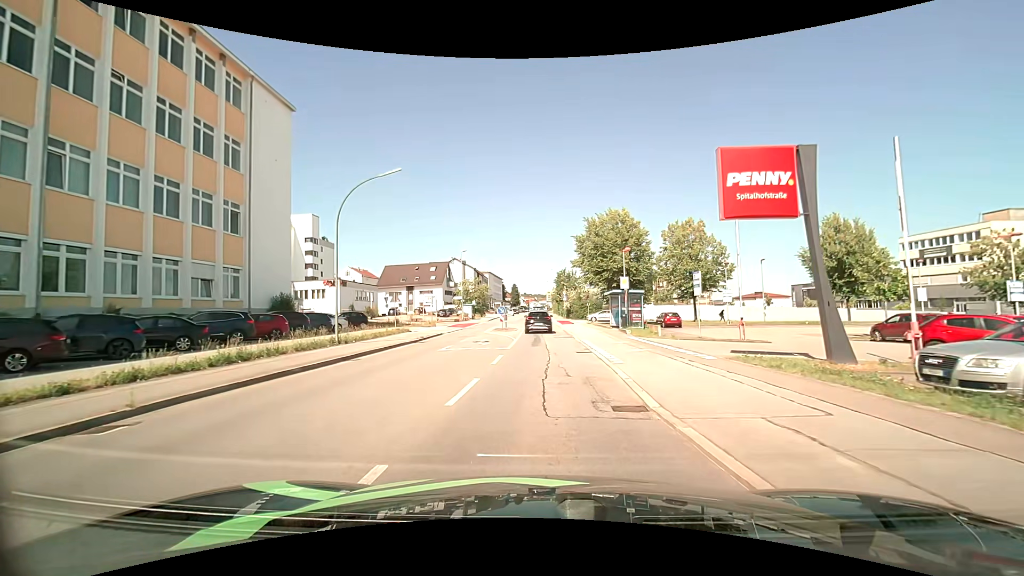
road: tertiary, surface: asphalt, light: Day
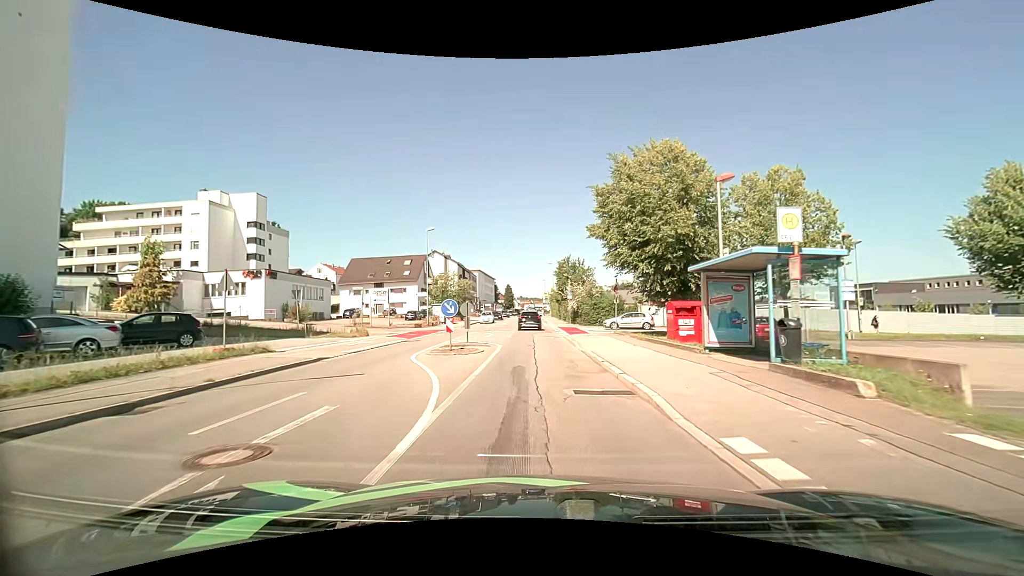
(0.0, +20.2) m; 0°
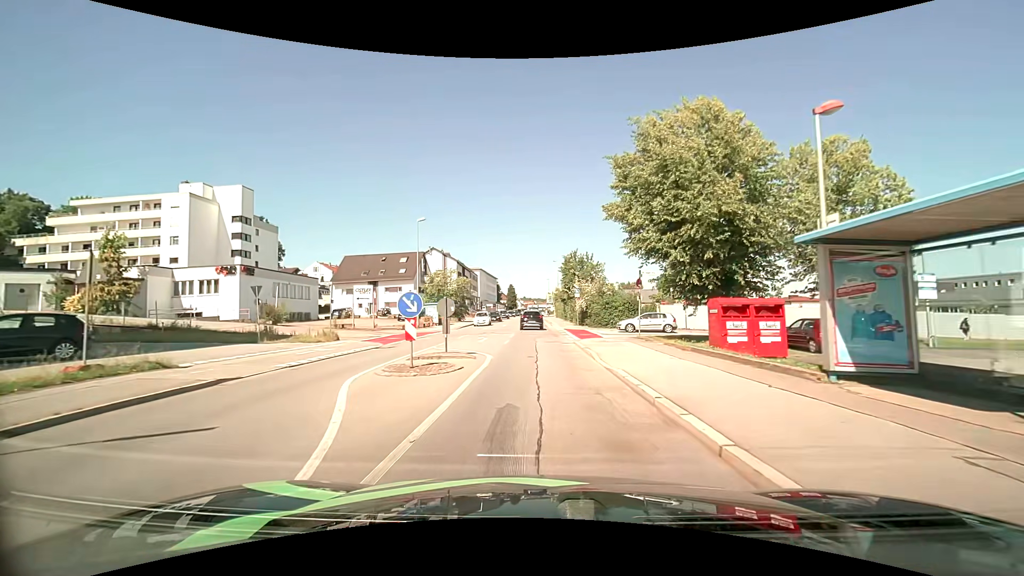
(0.0, +5.7) m; -1°
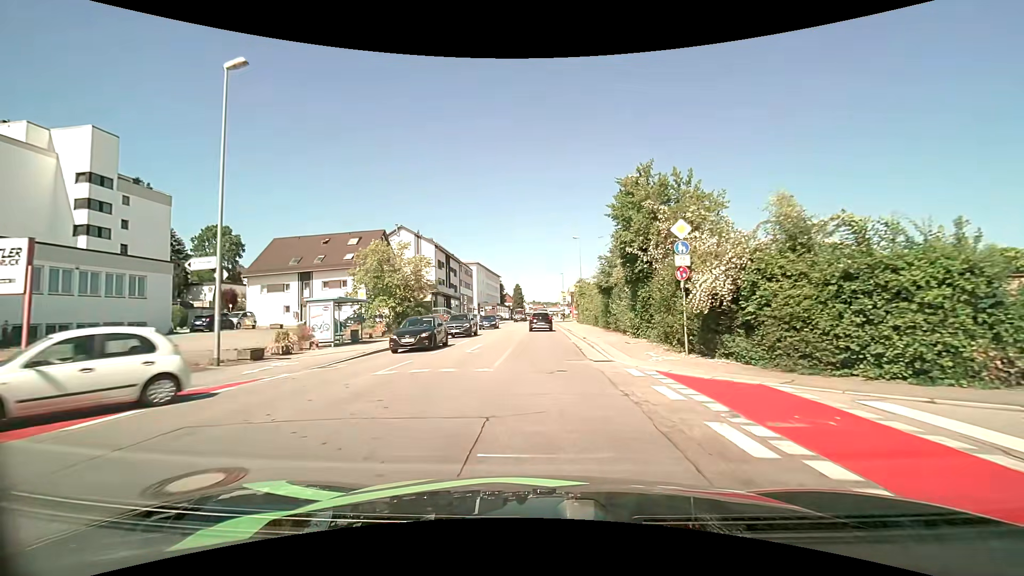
(-0.1, +30.5) m; -1°
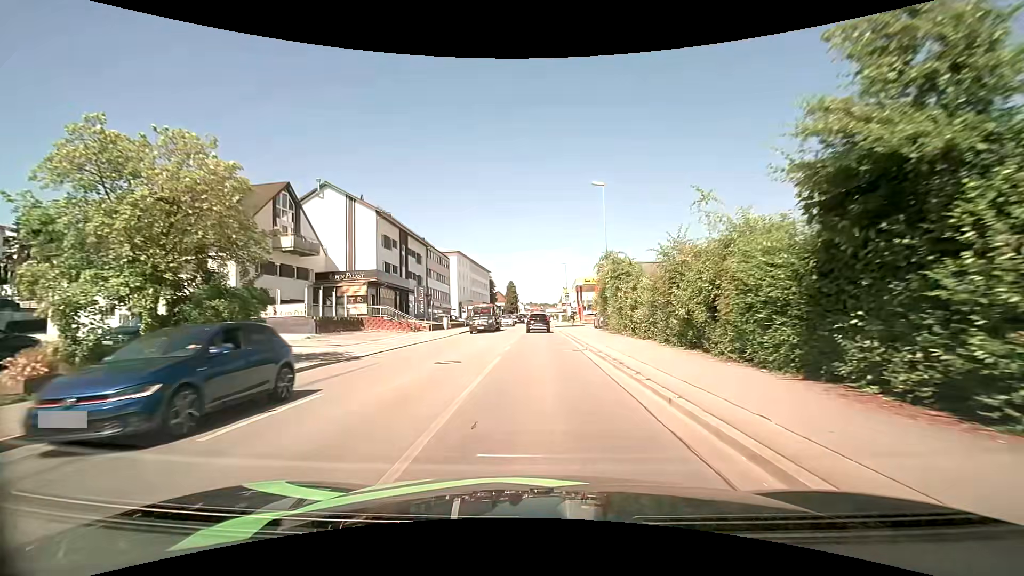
(+0.2, +25.0) m; 0°
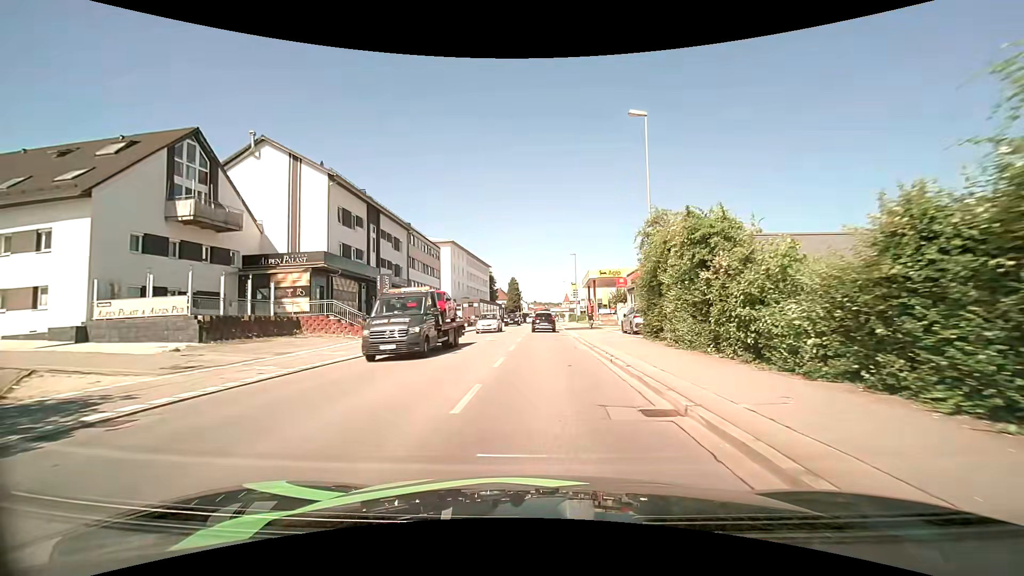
(0.0, +12.1) m; 0°
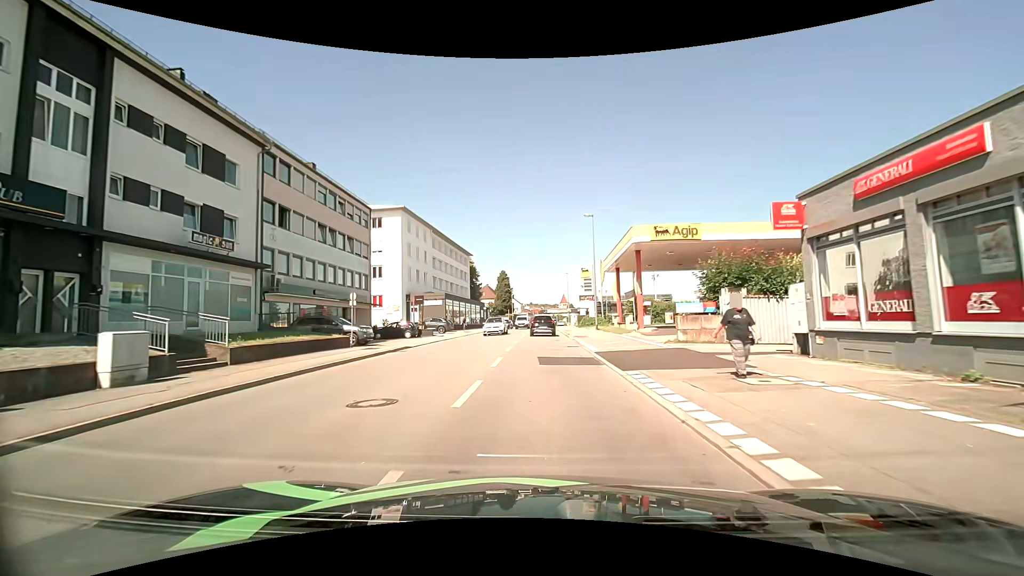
(+0.1, +29.4) m; 0°
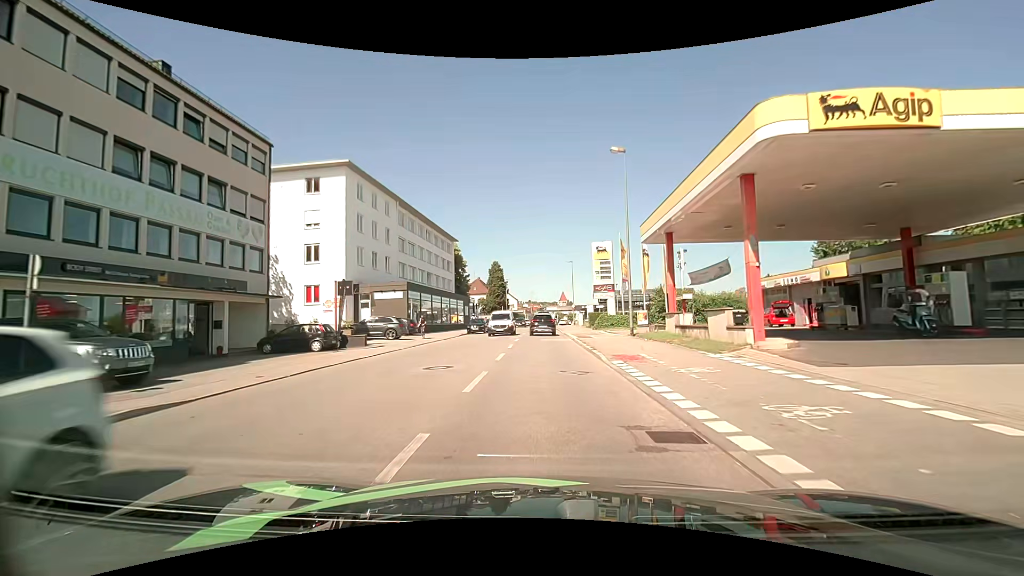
(+0.1, +16.8) m; 0°
(0, +10) (0, +20) (0, +30) (0, +40) (0, +50) (0, +60) (0, +70) (+1, +80) (+1, +90) (+1, +100) m
